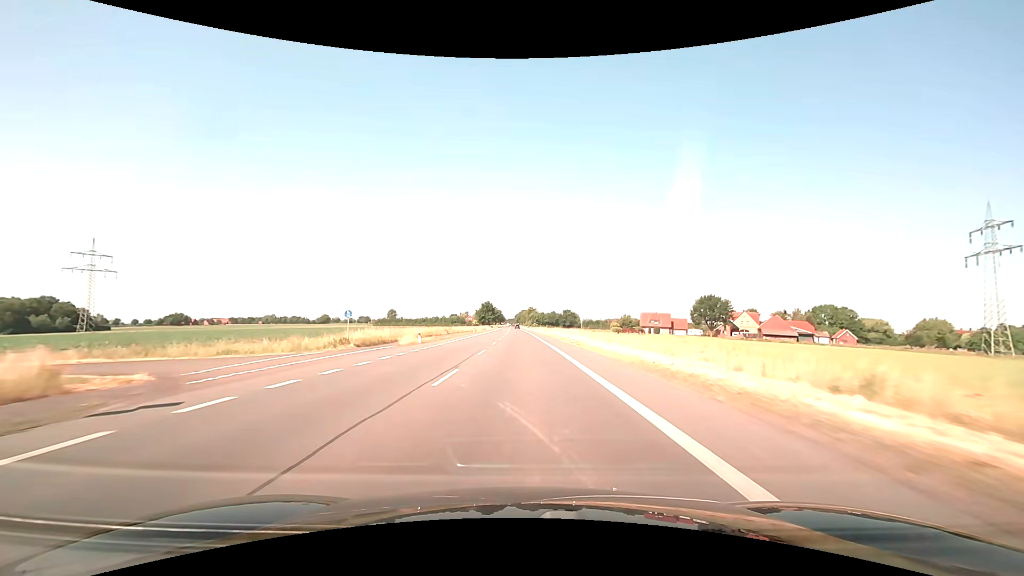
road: primary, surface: asphalt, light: Day
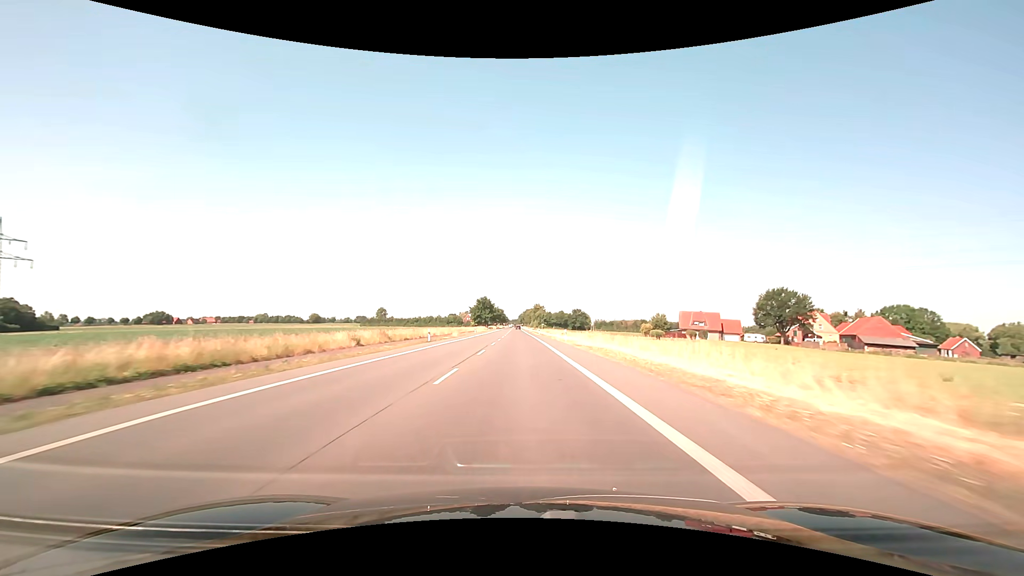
(-0.4, +47.4) m; -1°
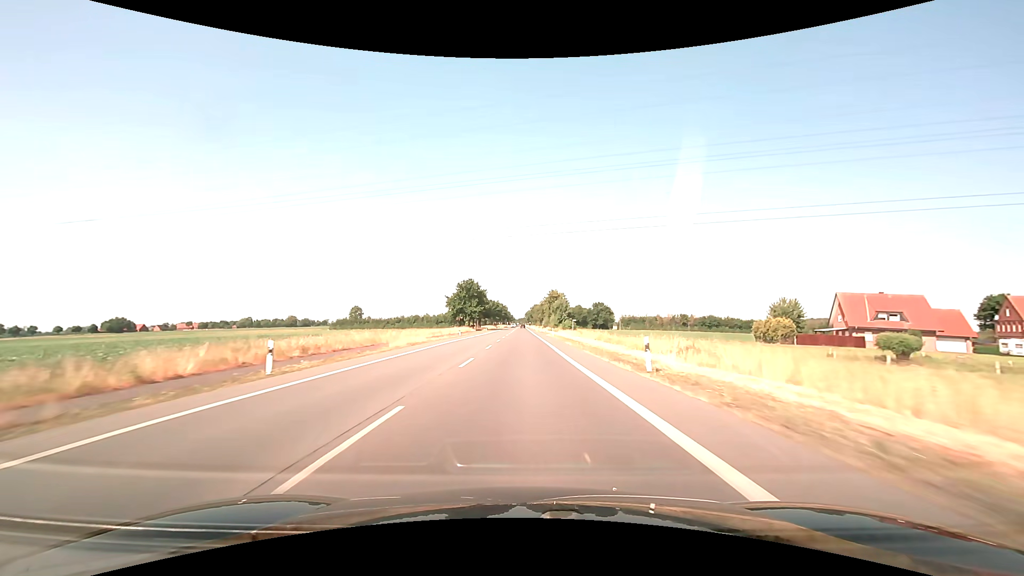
(-0.7, +79.0) m; -1°
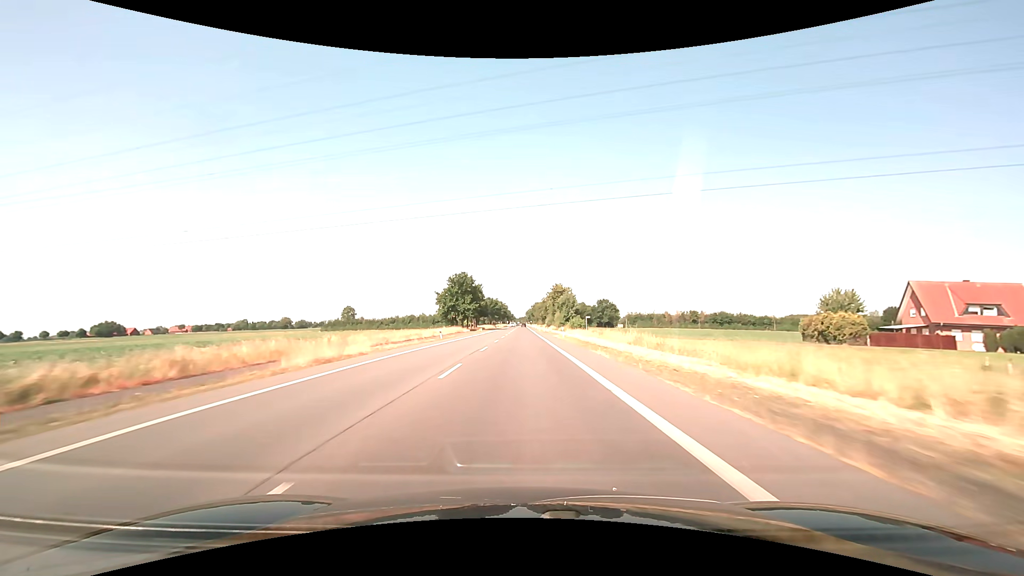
(0.0, +15.8) m; 0°
(0, +10) (0, +20) (0, +30) (0, +40) (0, +50) (0, +60) (0, +70) (0, +80) (0, +90) (0, +100) m
